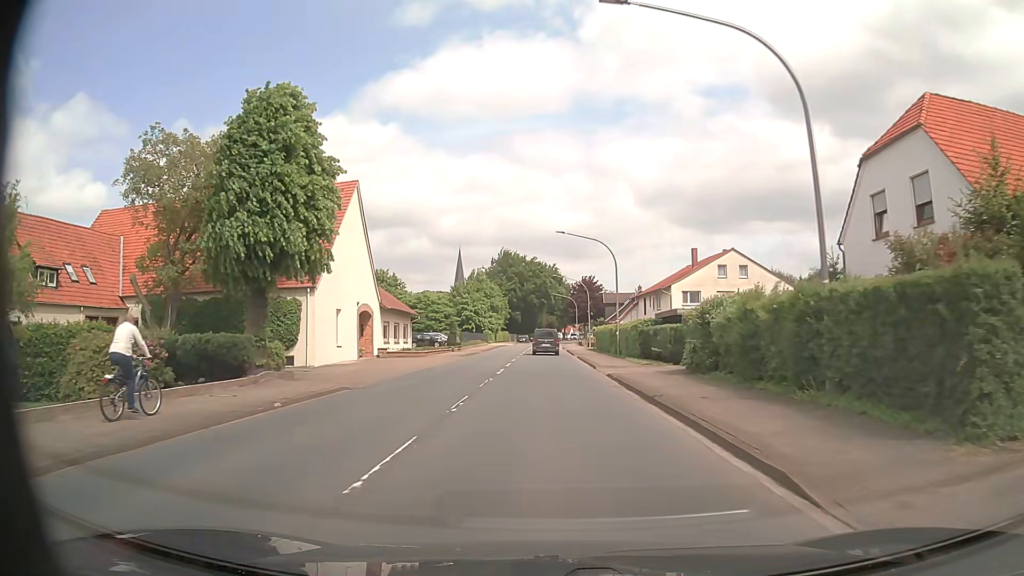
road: primary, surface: asphalt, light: Day
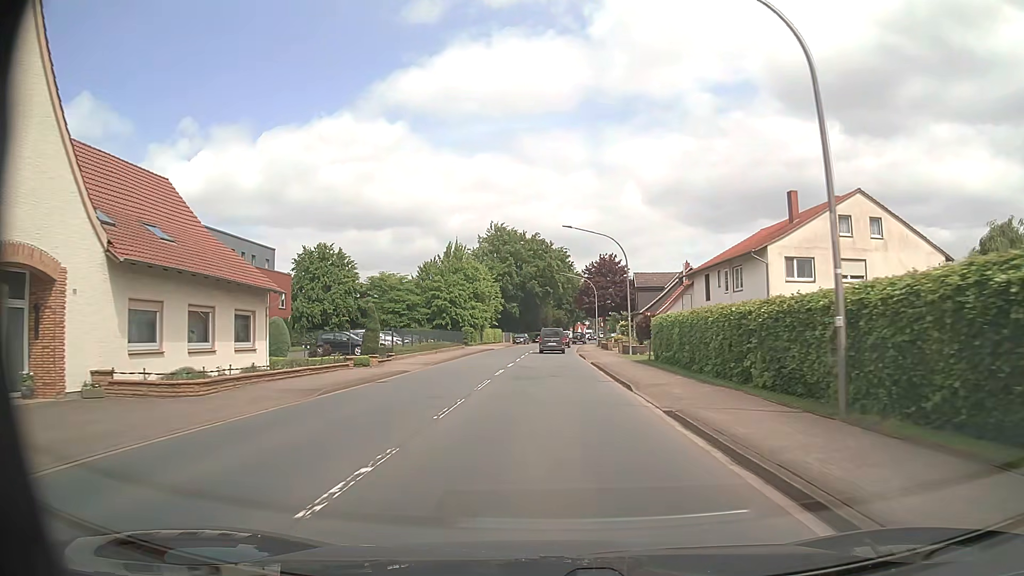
(0.0, +31.6) m; 0°
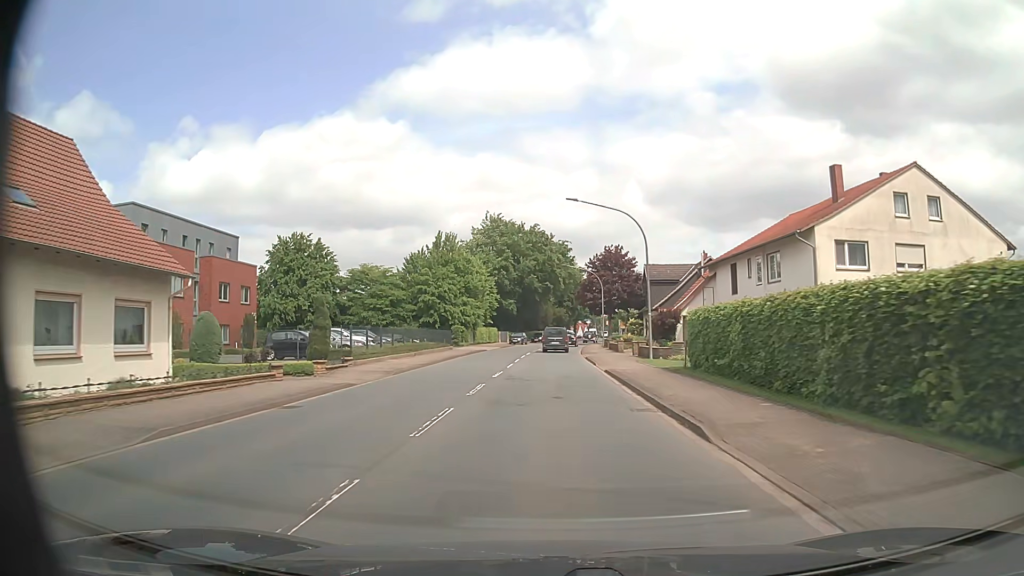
(0.0, +7.9) m; 0°
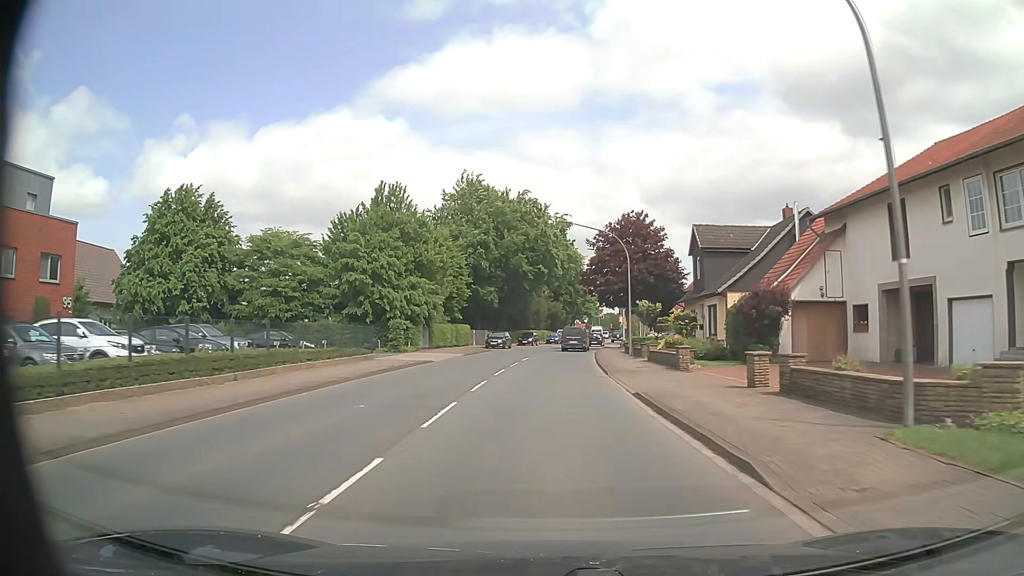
(0.0, +23.8) m; 0°
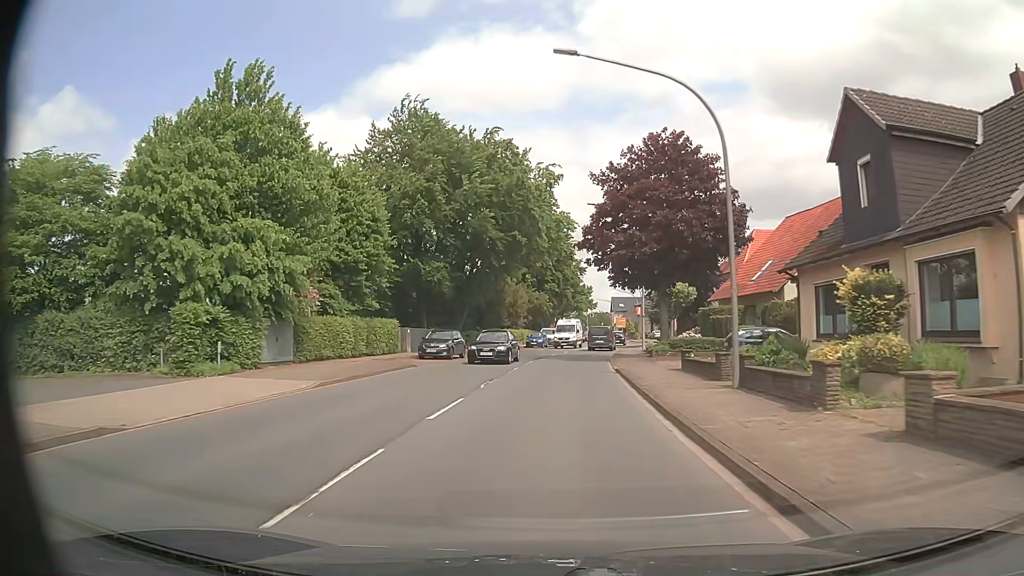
(+0.2, +23.8) m; +1°
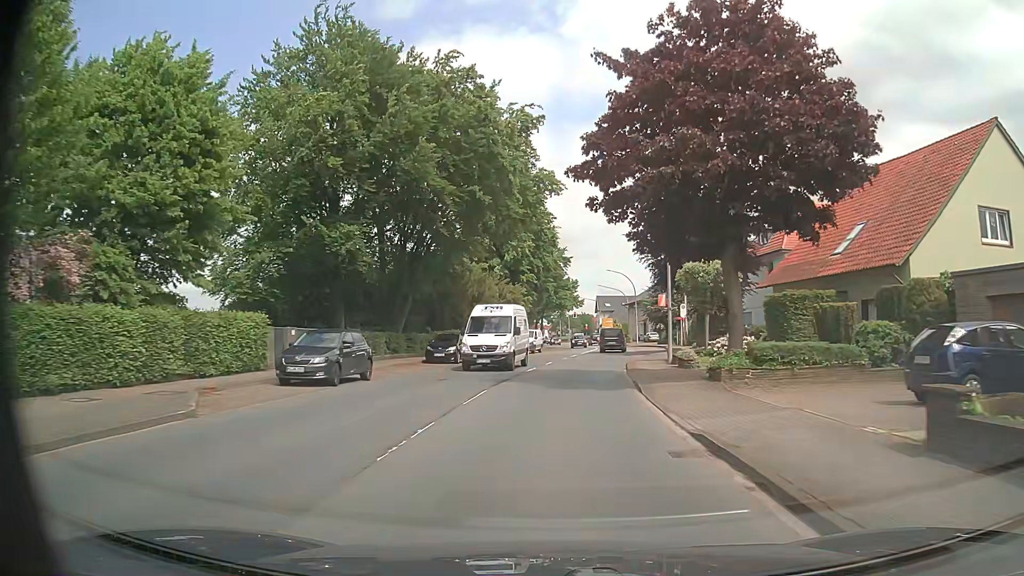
(+0.2, +15.8) m; +2°
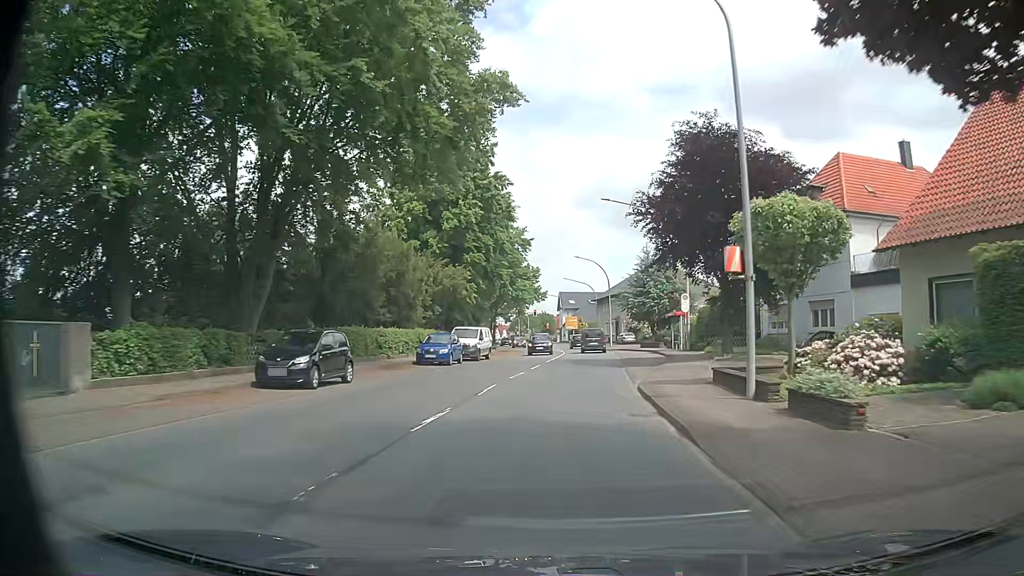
(+0.5, +15.8) m; +3°
